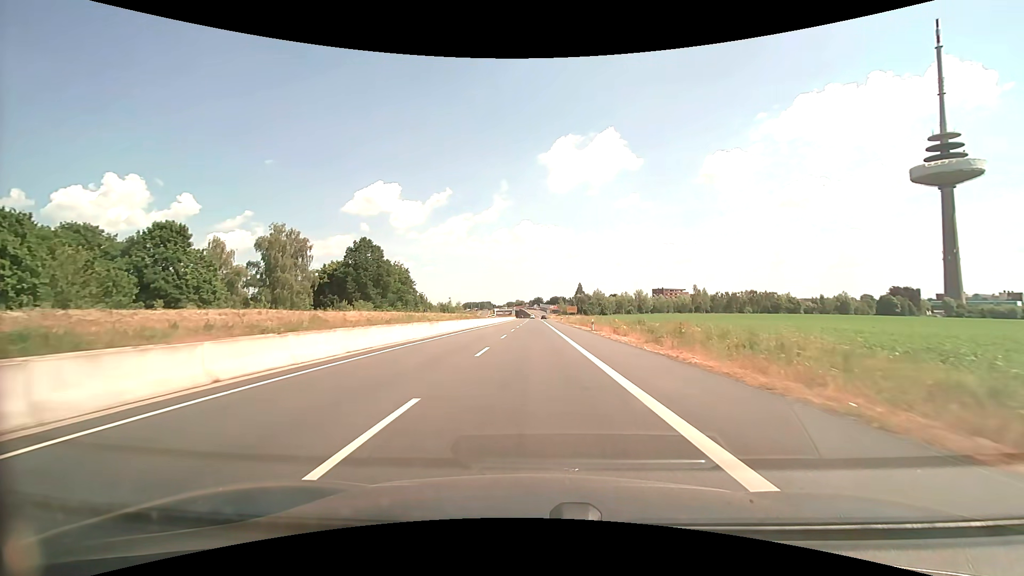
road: trunk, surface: asphalt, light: Day
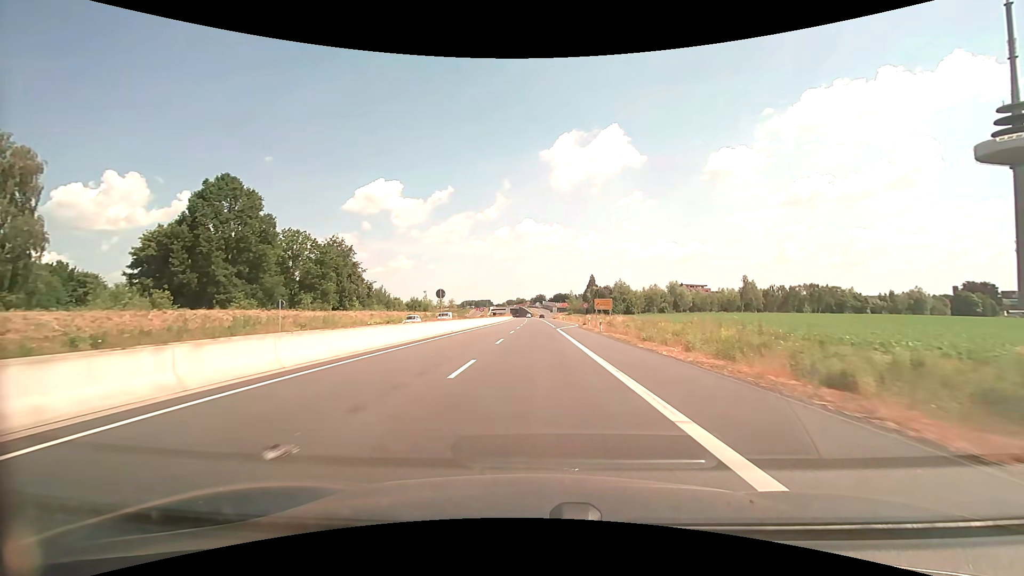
(-0.1, +54.0) m; 0°
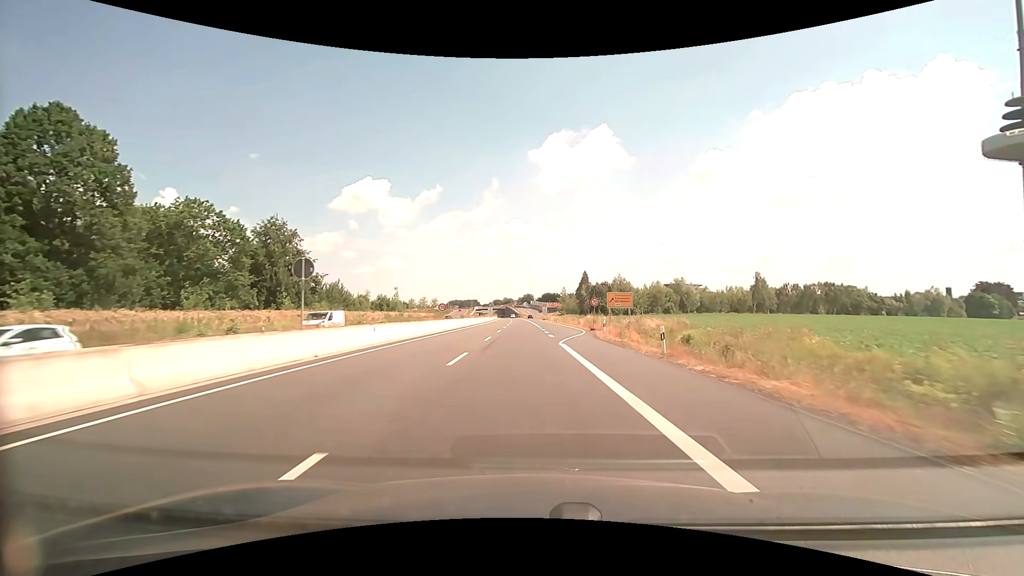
(+0.2, +21.6) m; +1°
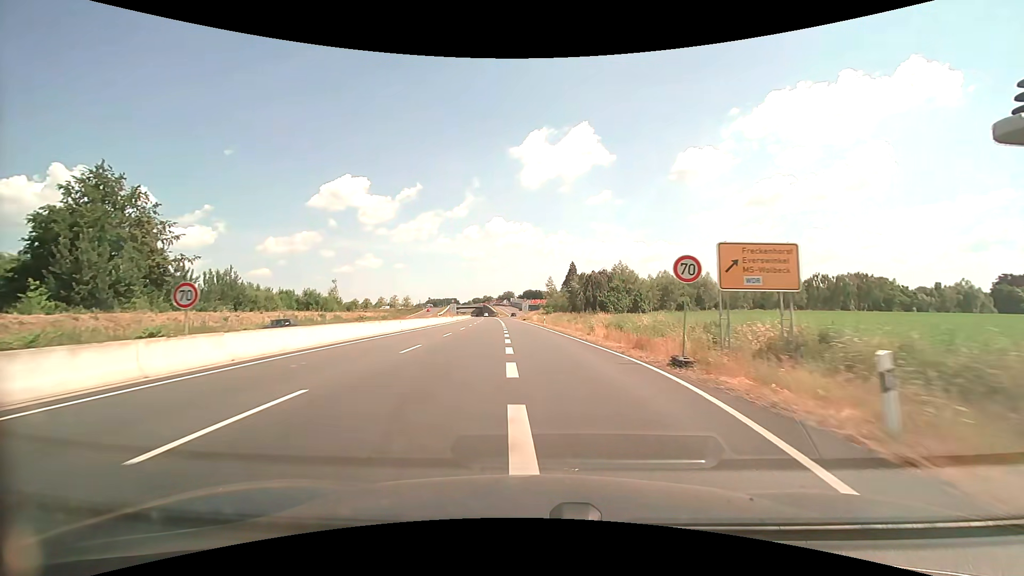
(+0.8, +32.4) m; +2°
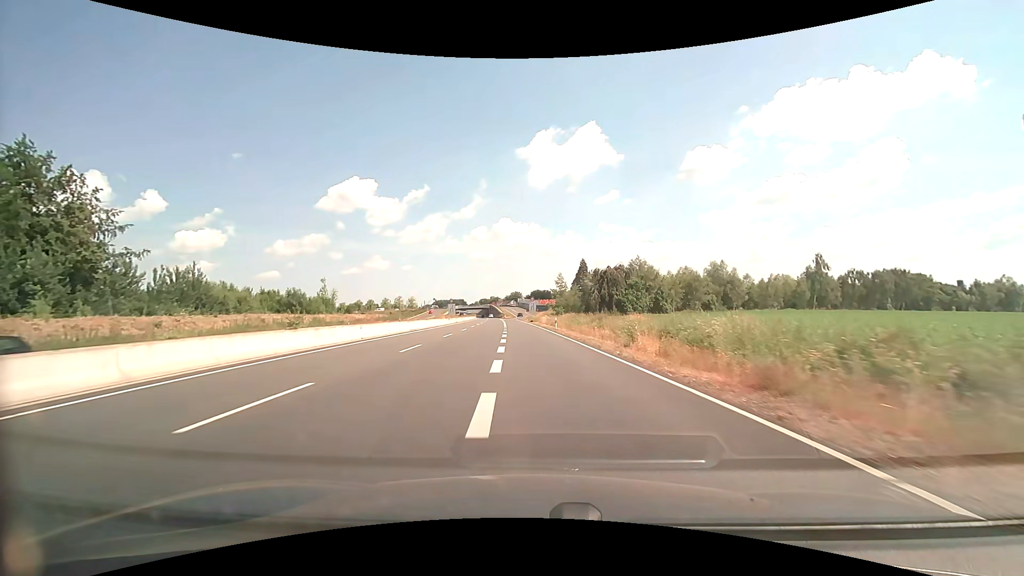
(-0.1, +10.8) m; -1°
